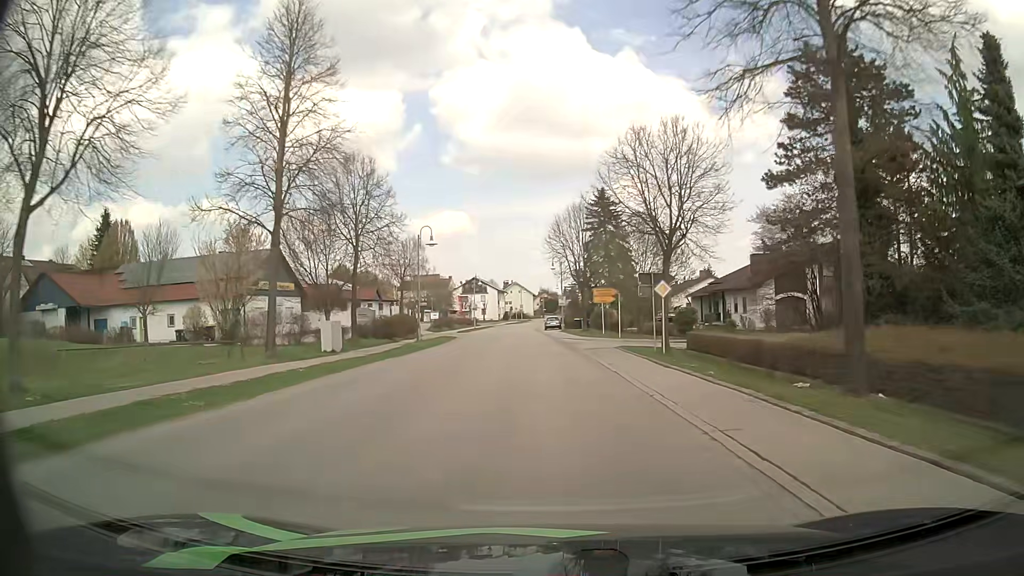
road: secondary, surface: asphalt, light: Day
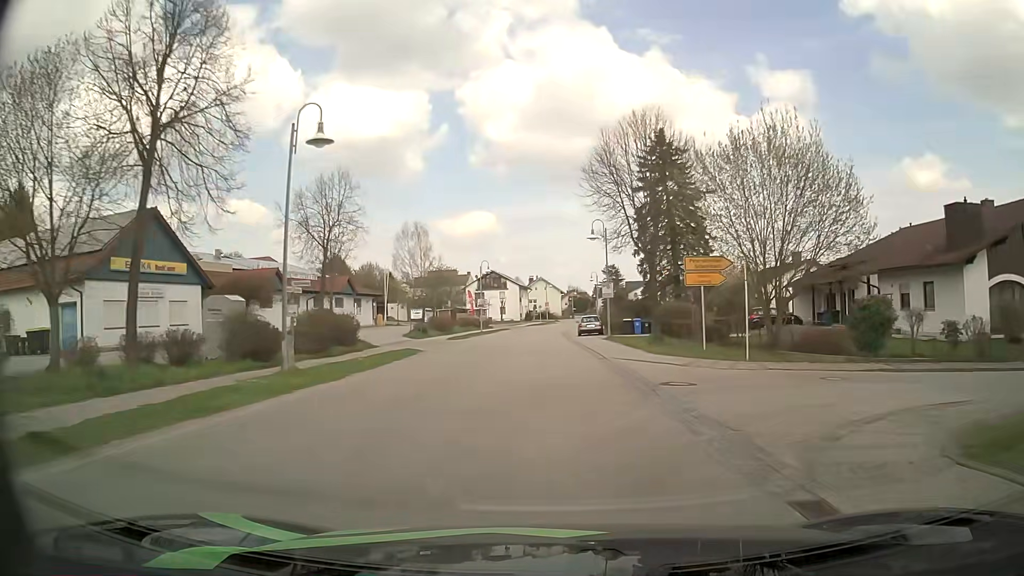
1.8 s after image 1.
(-0.4, +24.0) m; -2°
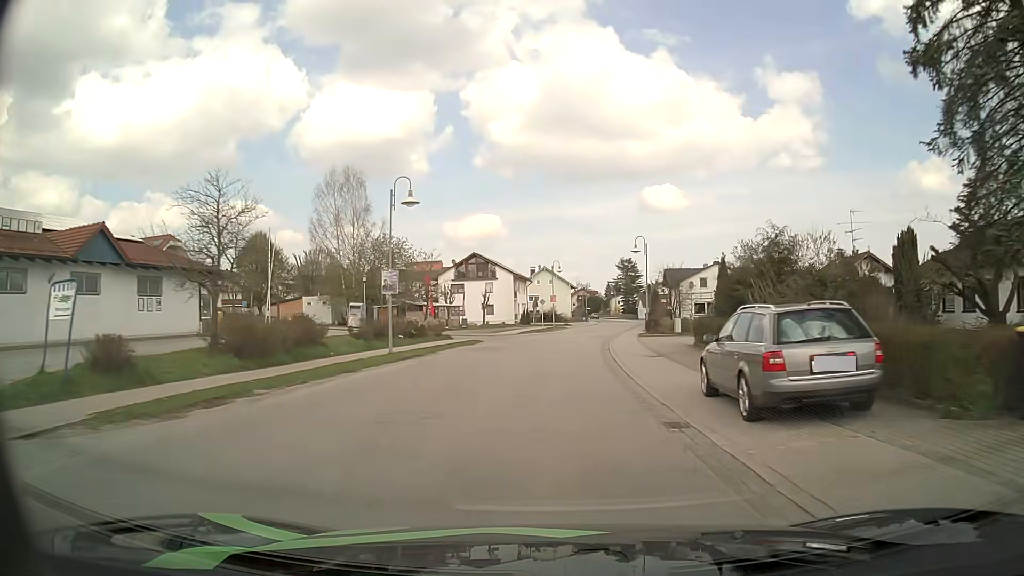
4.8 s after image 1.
(-0.5, +40.1) m; 0°
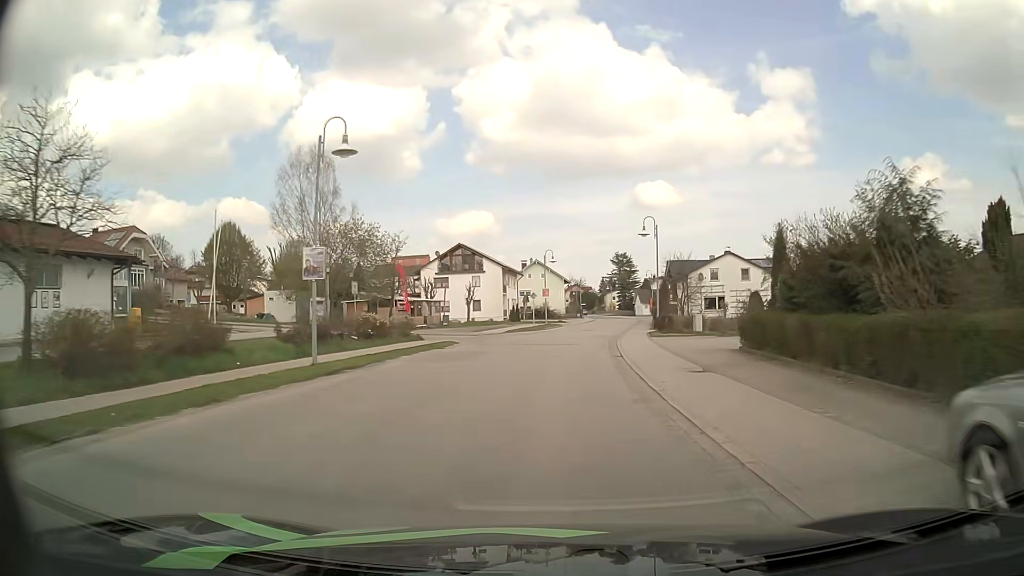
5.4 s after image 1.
(0.0, +8.0) m; +1°
